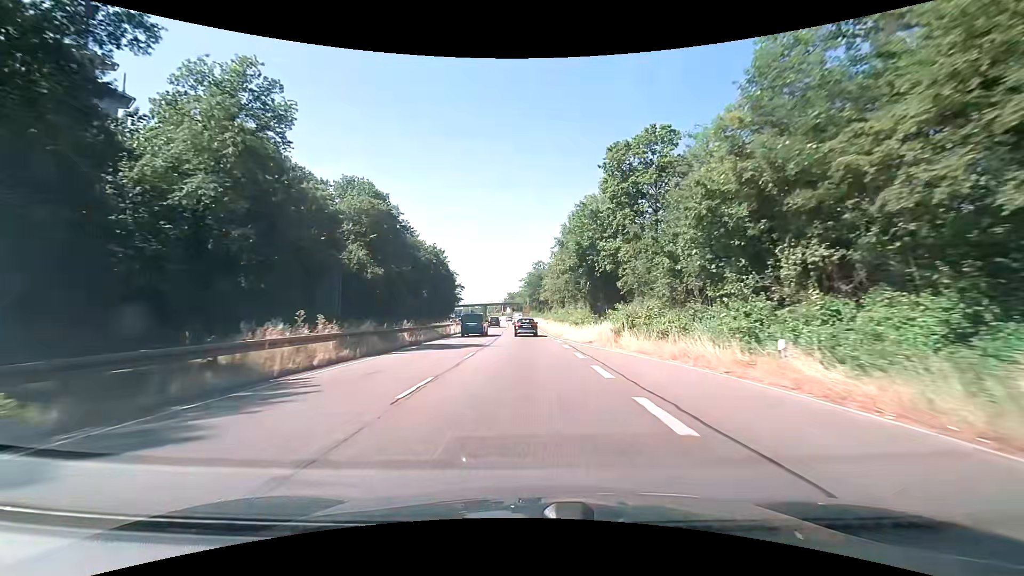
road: trunk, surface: asphalt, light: Day
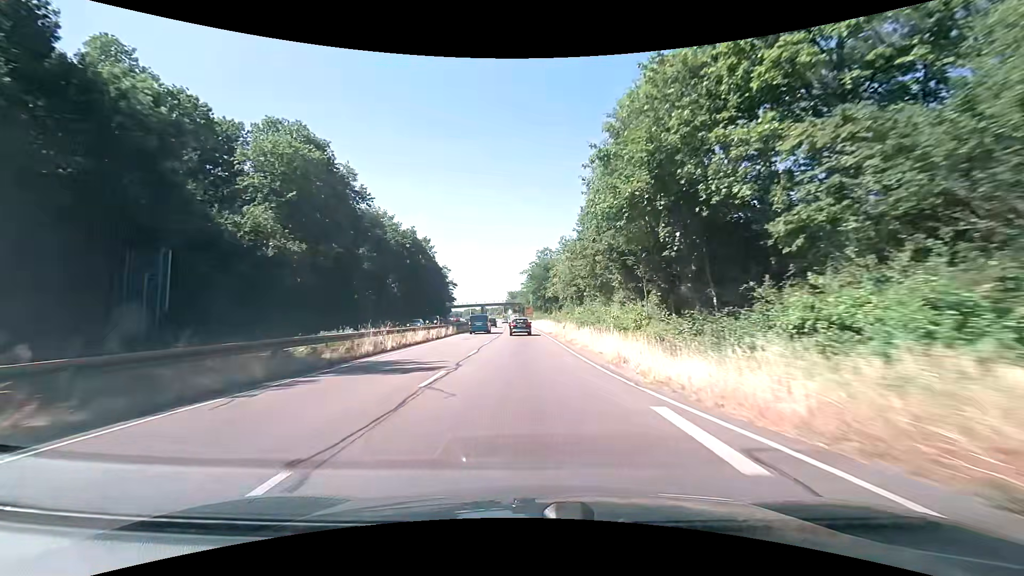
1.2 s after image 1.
(-0.1, +25.2) m; 0°
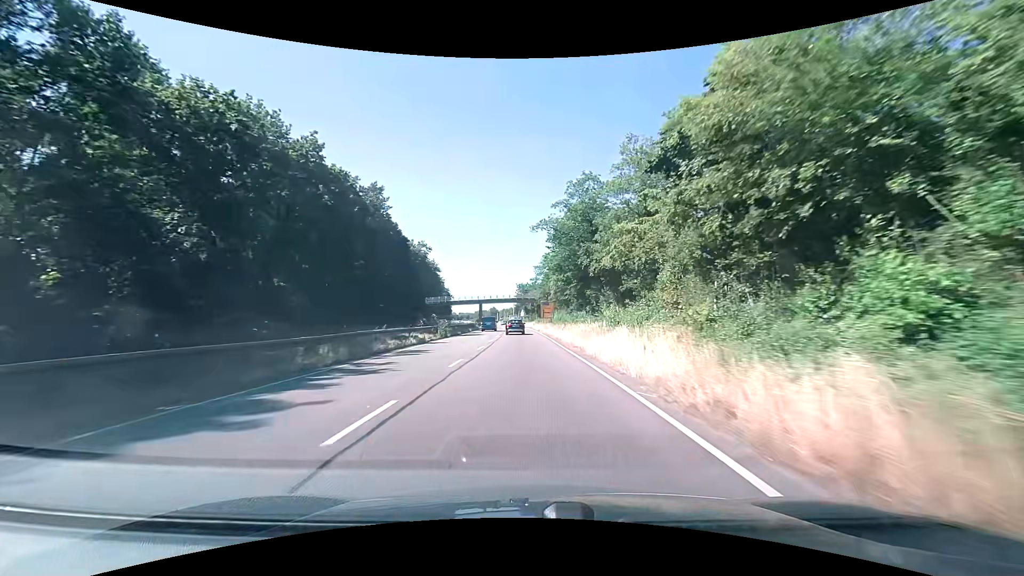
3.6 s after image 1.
(-0.7, +49.9) m; -2°
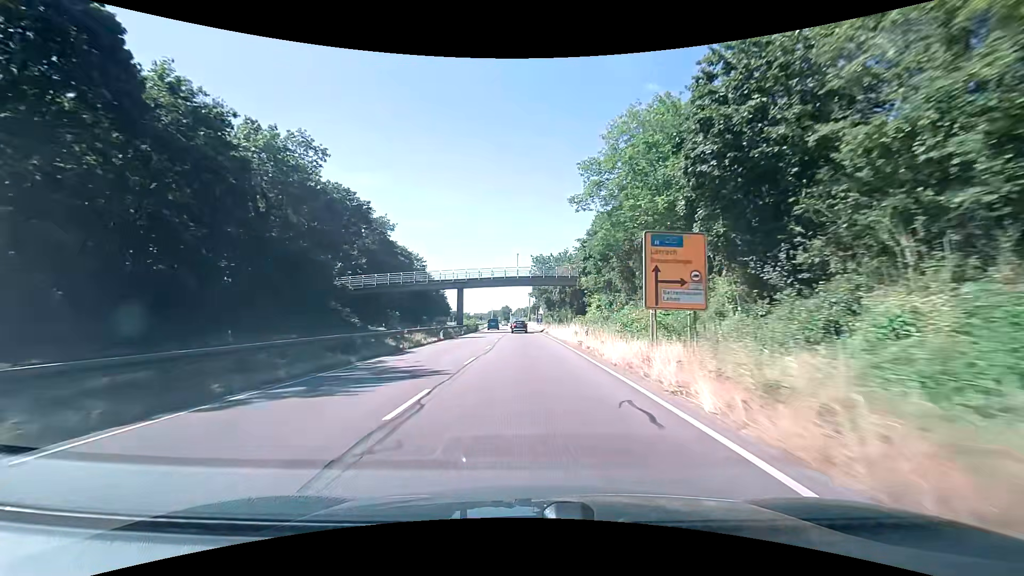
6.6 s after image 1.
(-1.2, +61.3) m; -2°
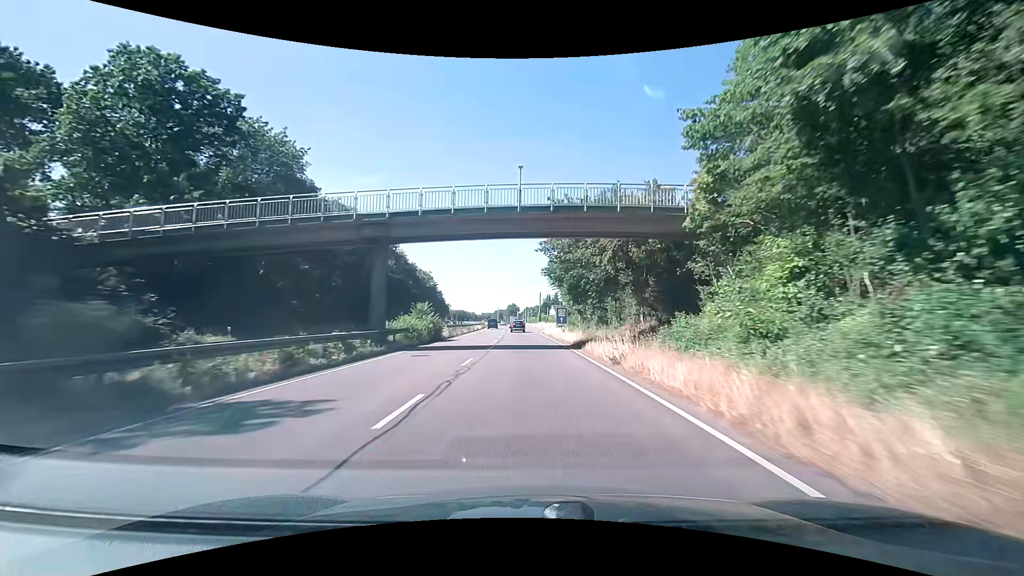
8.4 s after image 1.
(-0.4, +36.6) m; -1°
